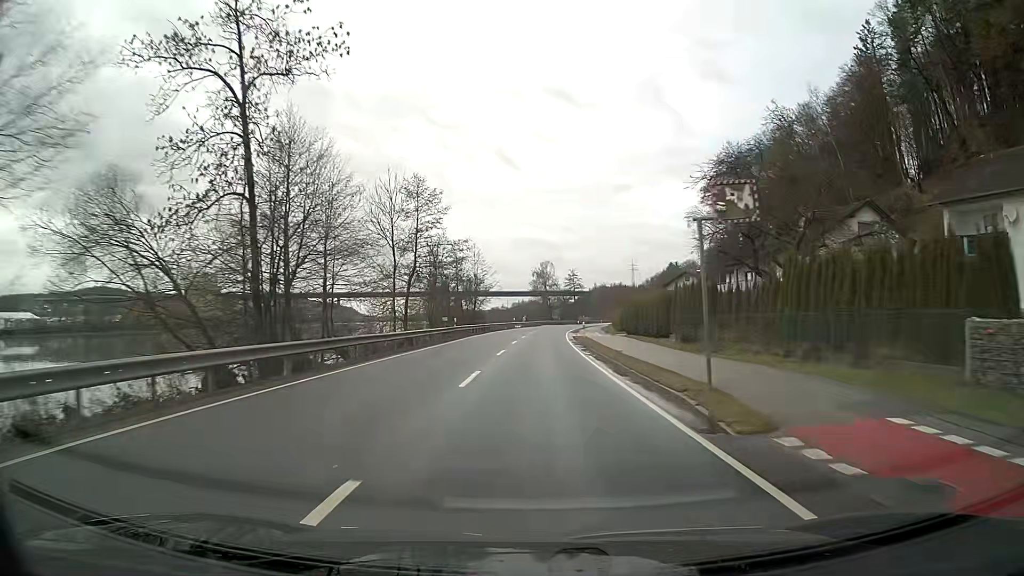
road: primary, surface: asphalt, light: Day
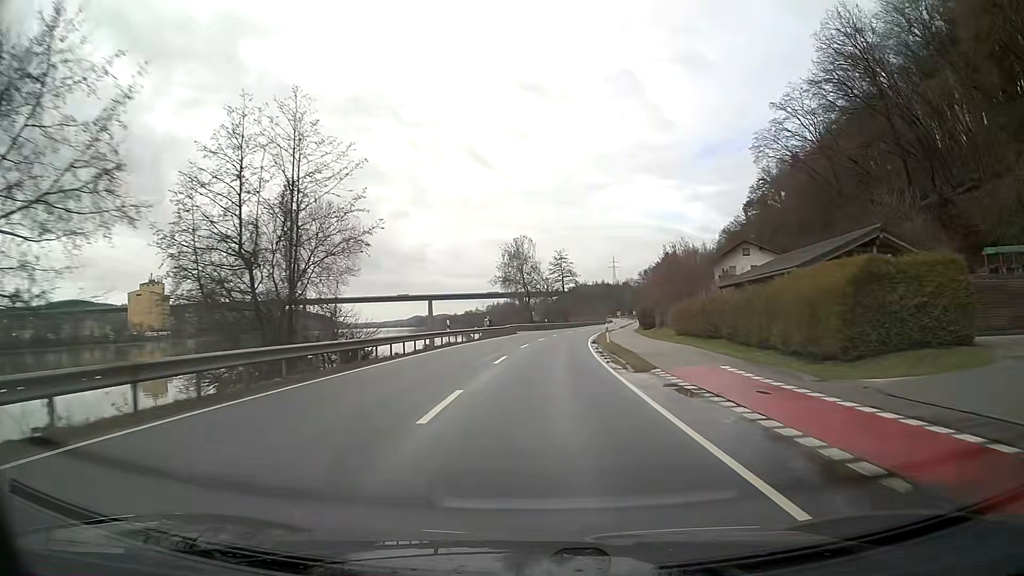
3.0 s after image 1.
(+0.8, +52.8) m; +3°
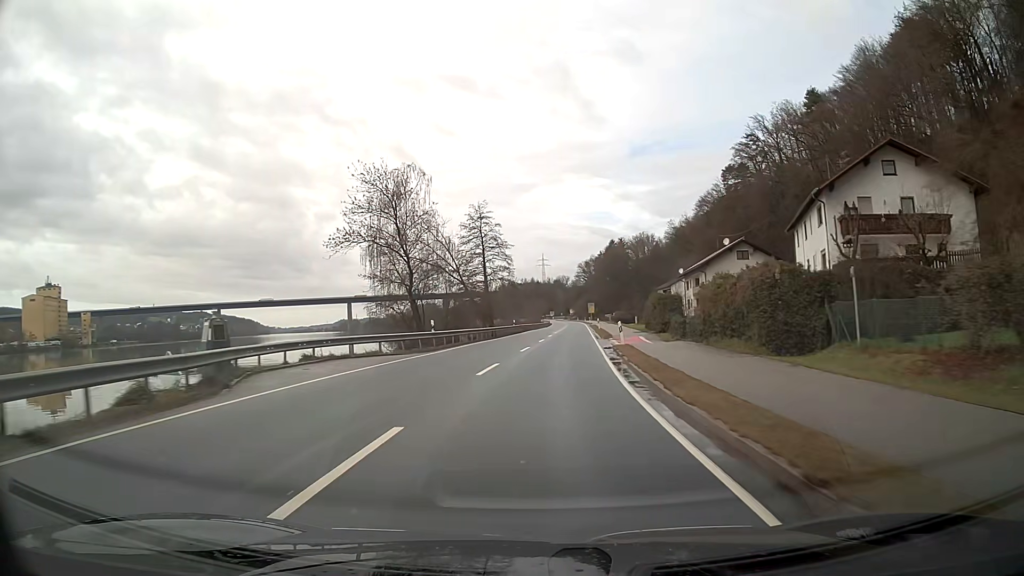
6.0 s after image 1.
(+2.7, +52.4) m; +6°
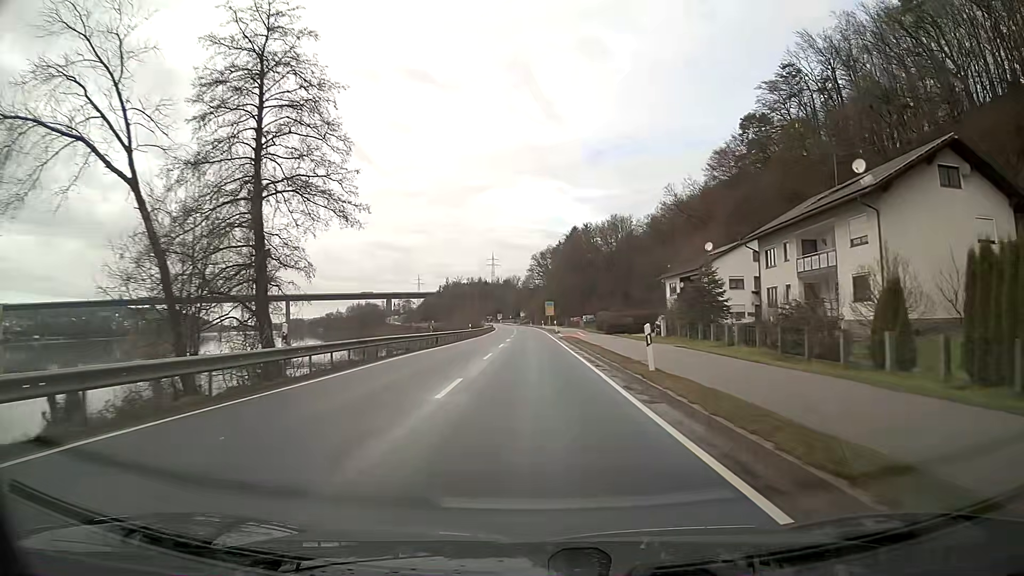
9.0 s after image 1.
(+2.3, +52.4) m; +3°
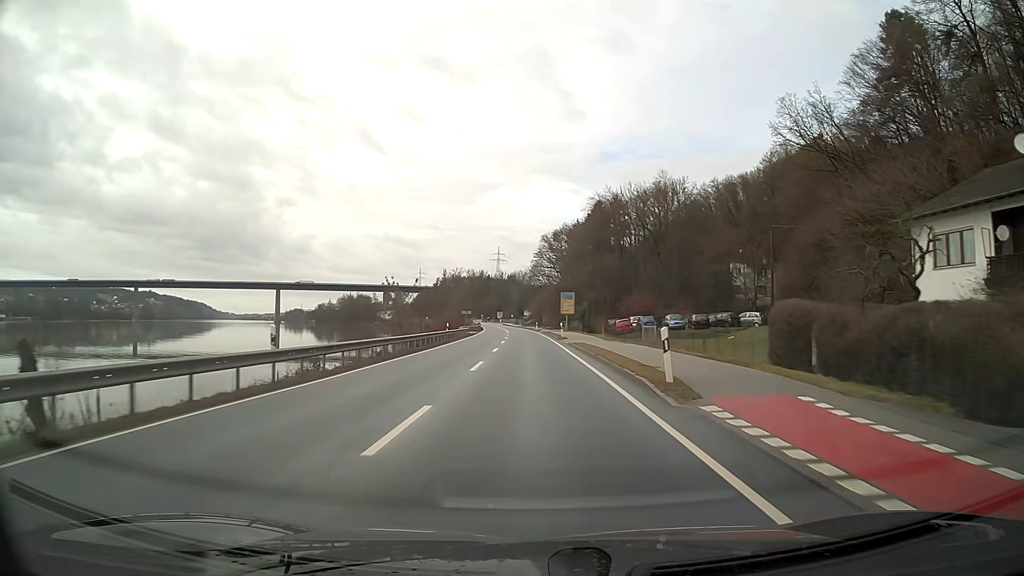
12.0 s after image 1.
(-0.3, +53.2) m; 0°
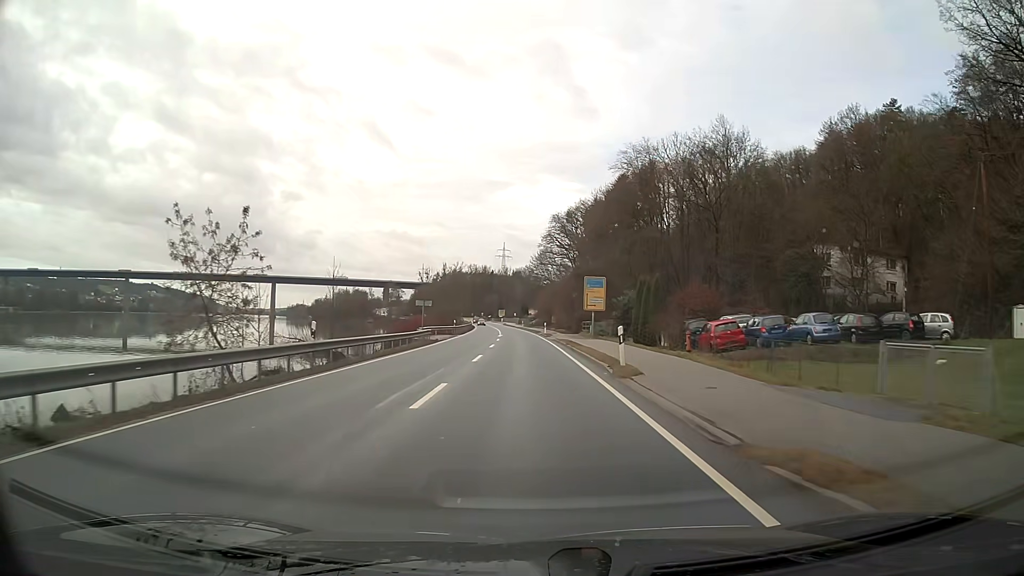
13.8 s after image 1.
(-0.1, +32.6) m; -1°
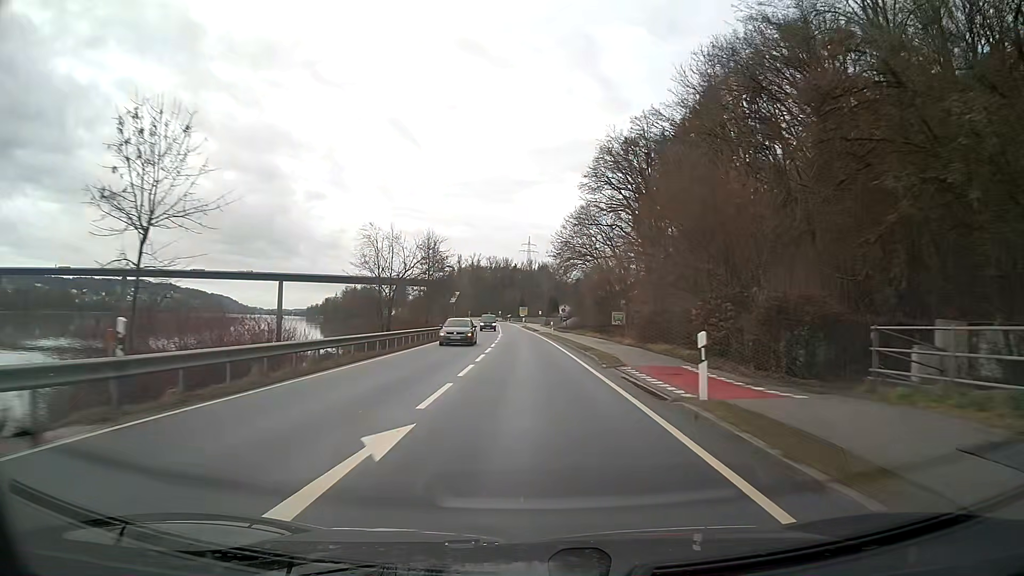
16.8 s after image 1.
(-1.0, +54.7) m; -2°
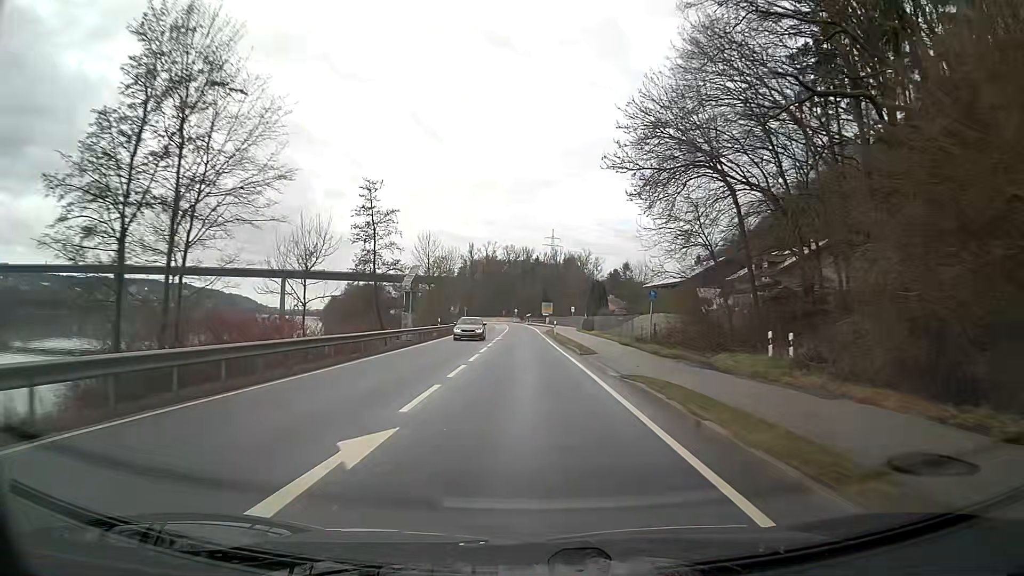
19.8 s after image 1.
(-0.9, +54.6) m; -2°
(0, +10) (0, +20) (0, +30) (-1, +40) (-1, +50) (-1, +60) (-1, +70) (-1, +80) (-2, +90) (-2, +100) m
